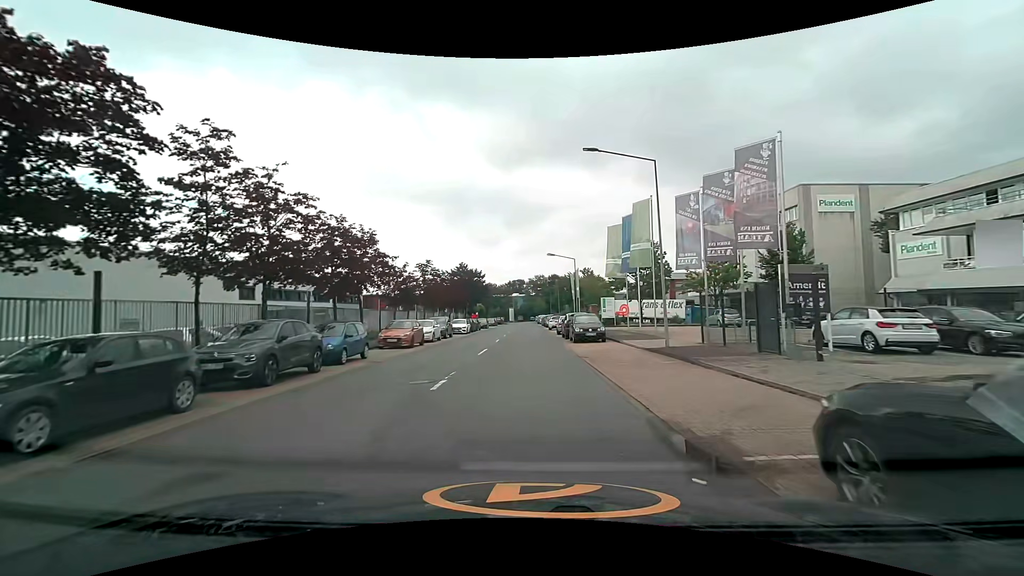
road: unclassified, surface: asphalt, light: Day
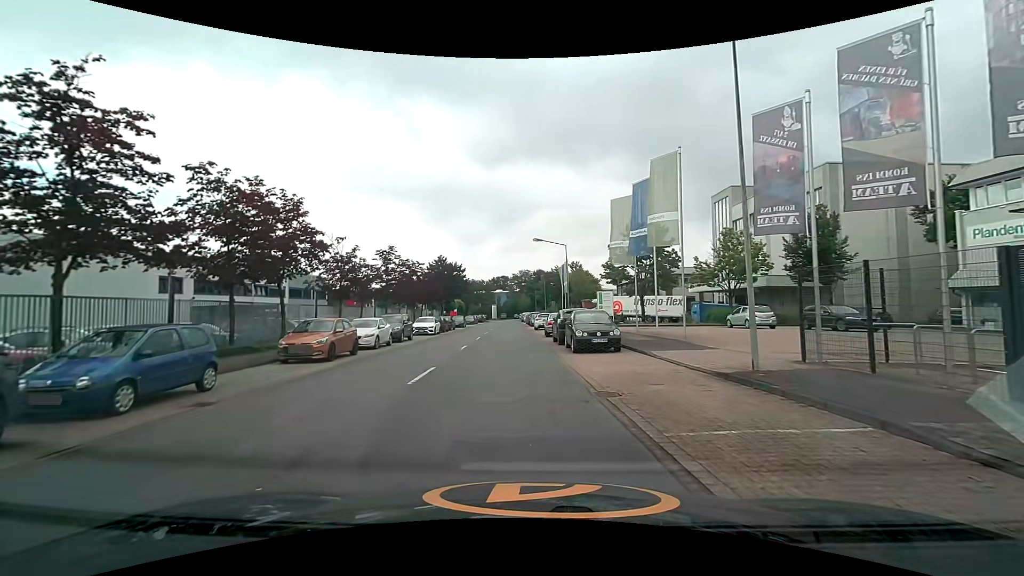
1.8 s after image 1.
(0.0, +8.1) m; +1°
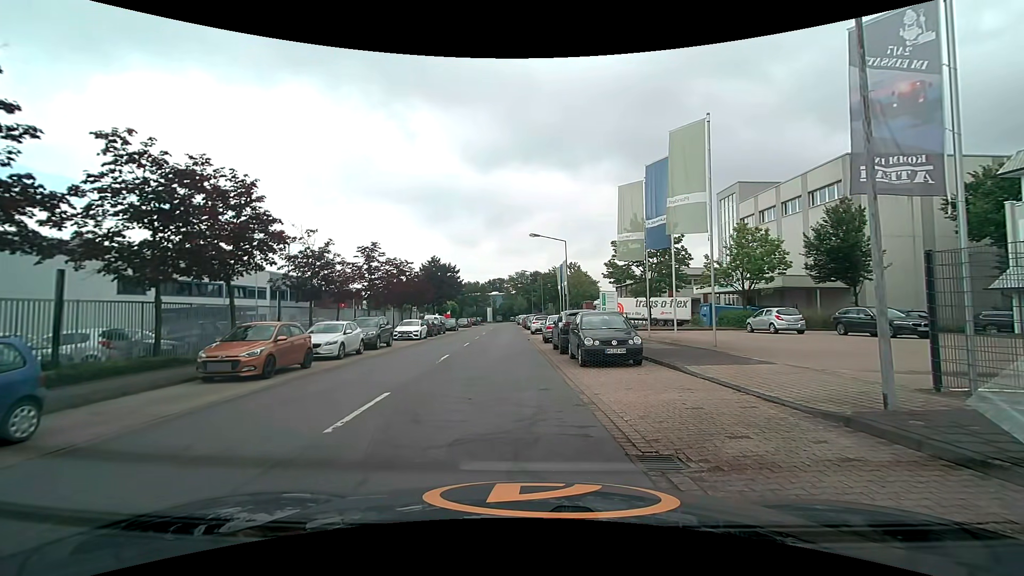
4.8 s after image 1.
(0.0, +3.5) m; +1°
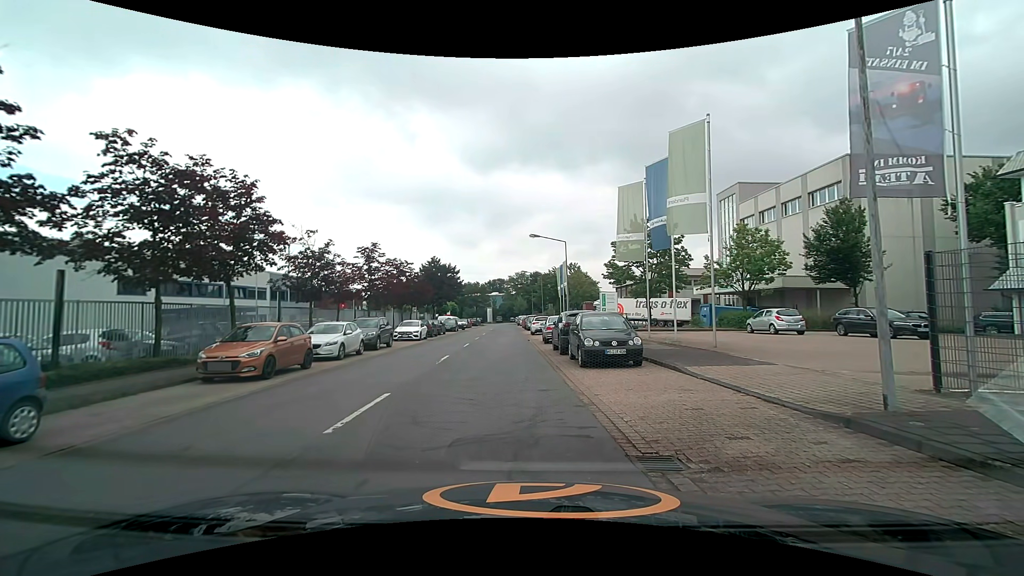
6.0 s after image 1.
(0.0, +0.1) m; 0°
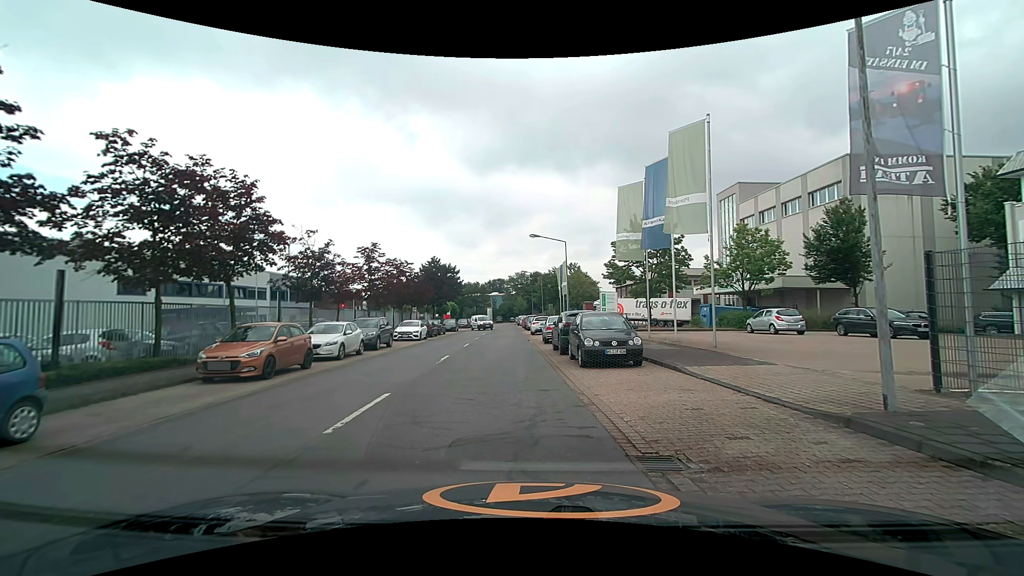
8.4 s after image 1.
(0.0, 0.0) m; 0°
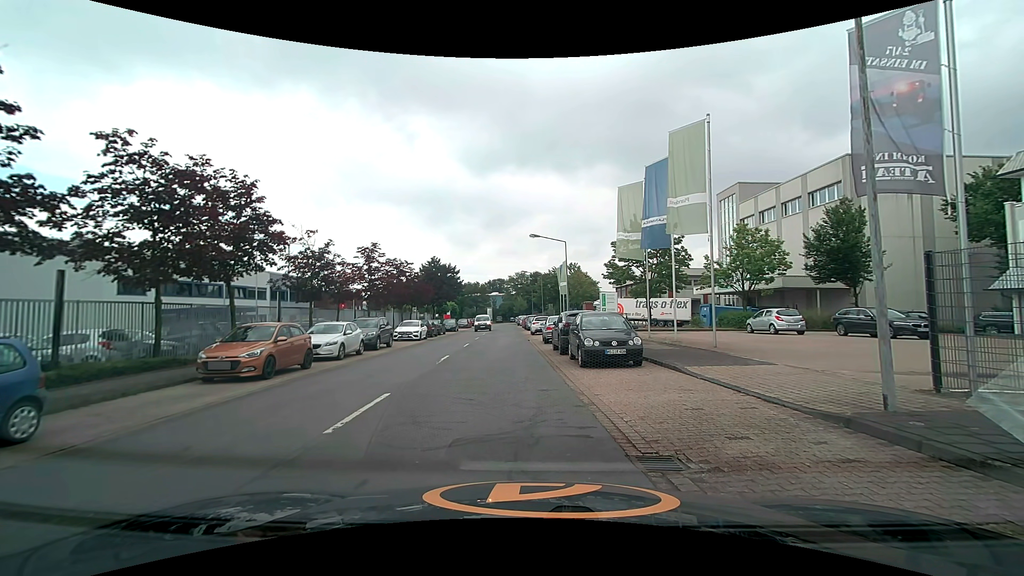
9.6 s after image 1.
(0.0, 0.0) m; 0°
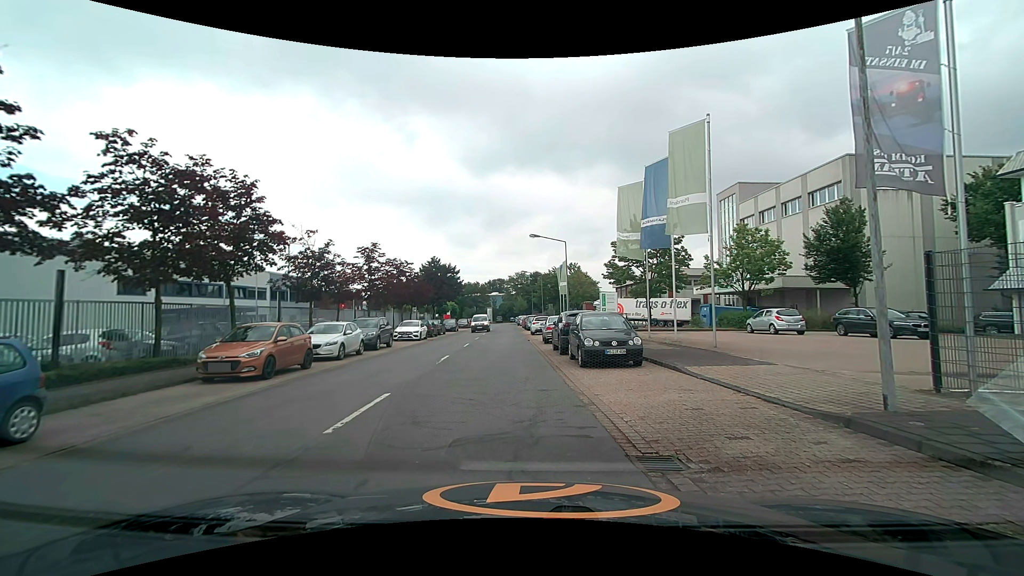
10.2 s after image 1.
(0.0, 0.0) m; 0°
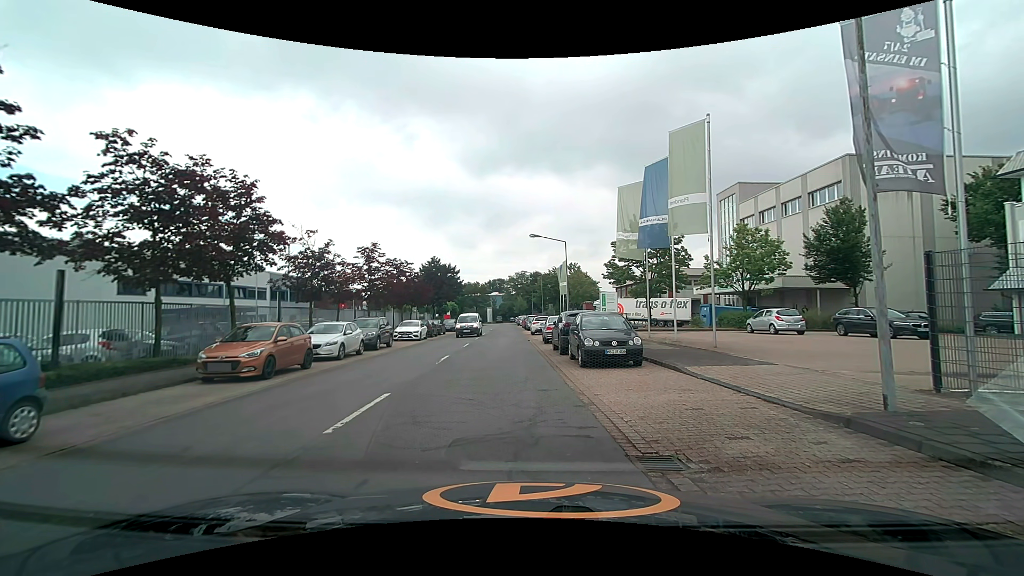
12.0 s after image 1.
(0.0, 0.0) m; 0°
